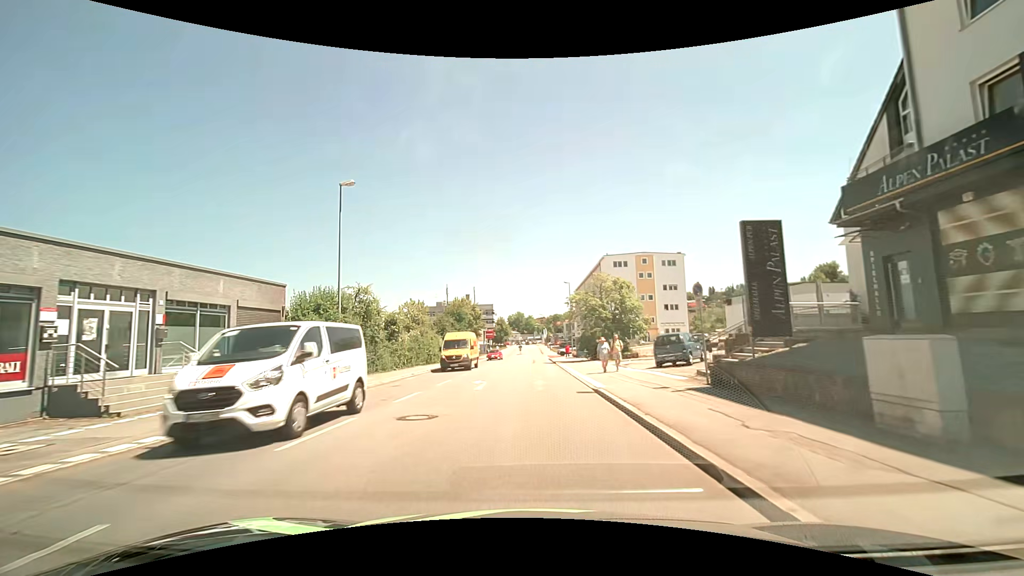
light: Day
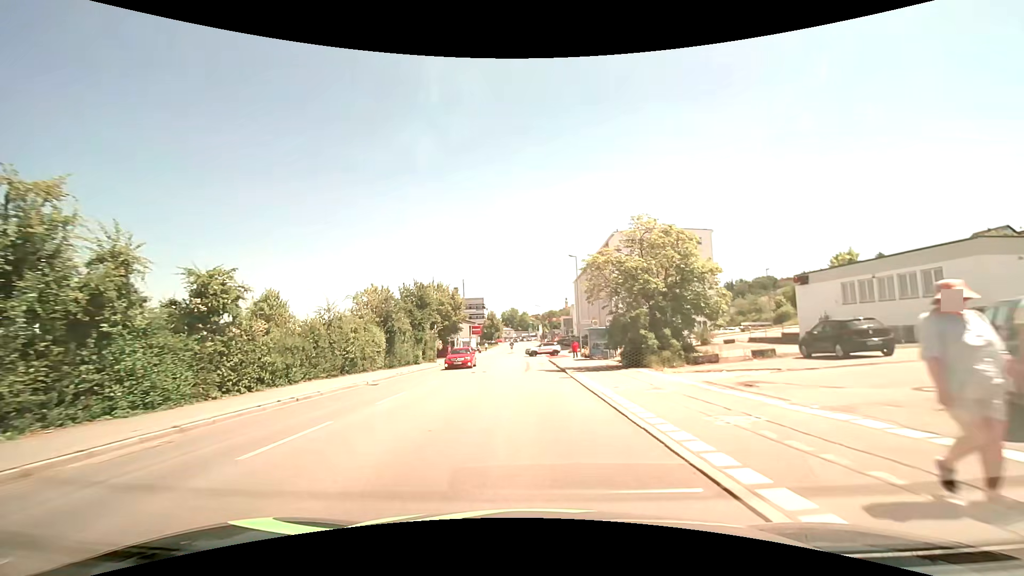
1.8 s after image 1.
(+0.1, +18.7) m; 0°
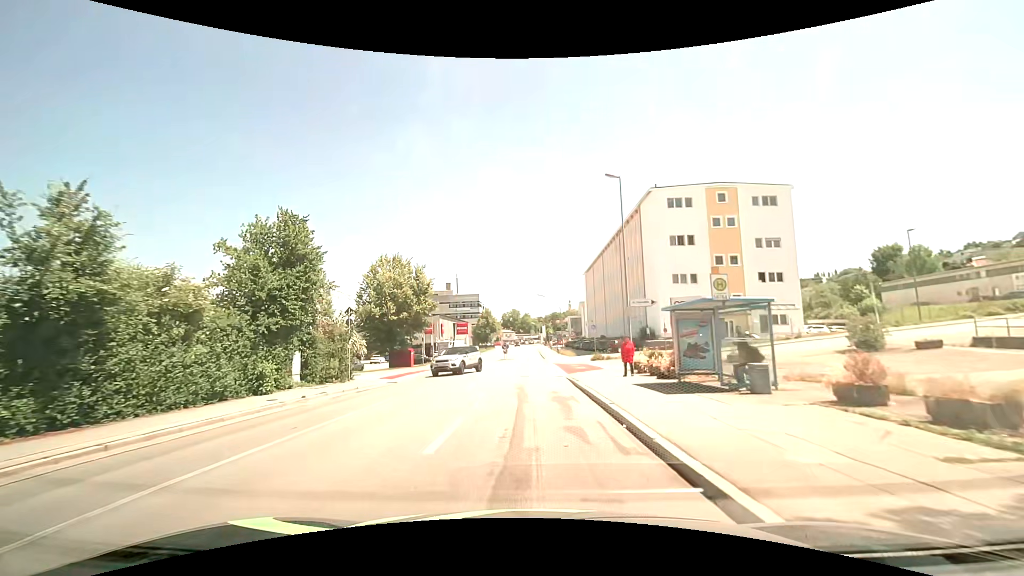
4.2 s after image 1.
(+0.1, +24.6) m; -1°
(0, +10) (0, +20) (0, +30) (0, +40) (0, +50) (0, +60) (+1, +70) (+1, +80) (+1, +90) (+1, +100) m
